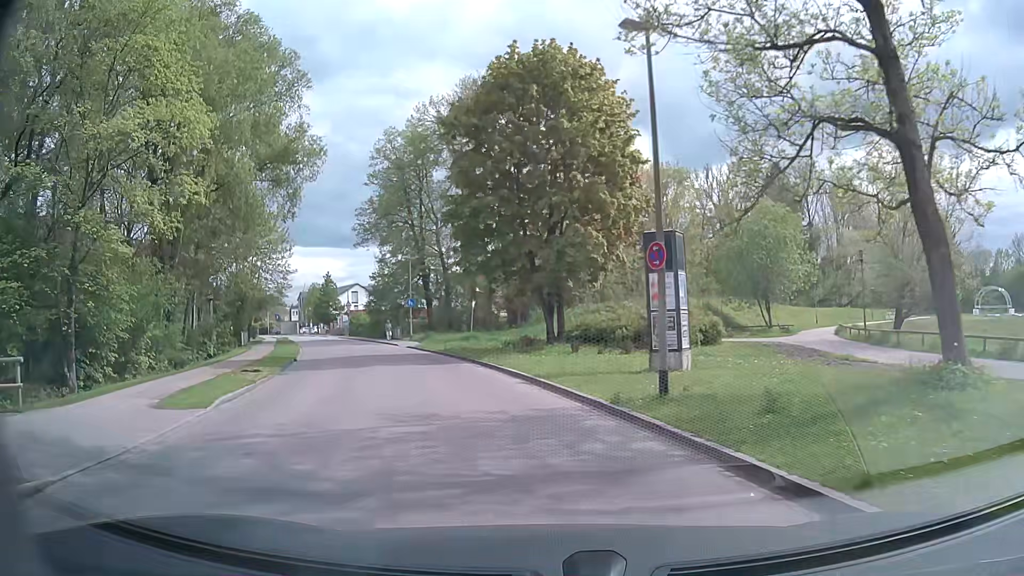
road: residential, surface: asphalt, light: Day
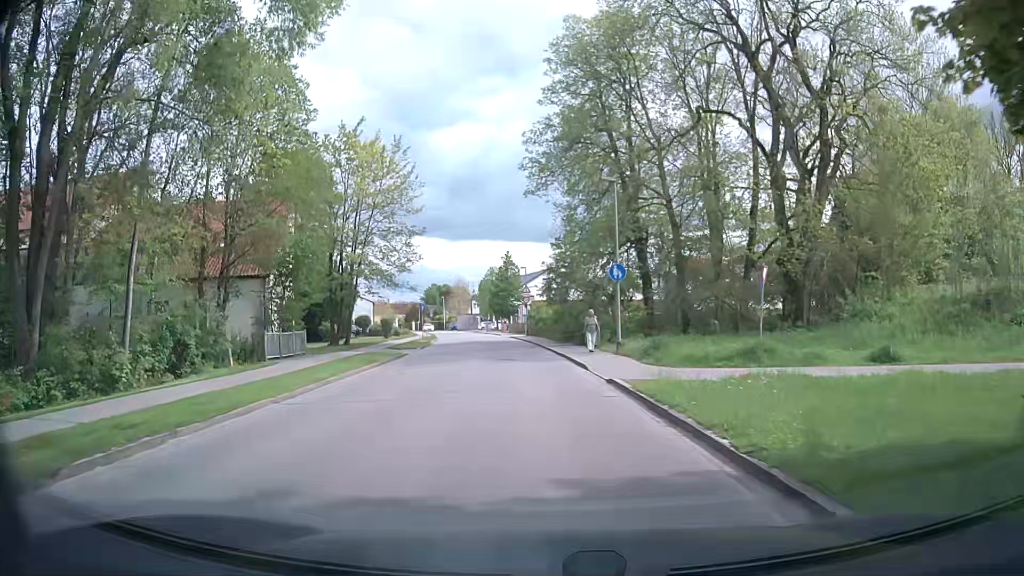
(-4.8, +25.7) m; -17°
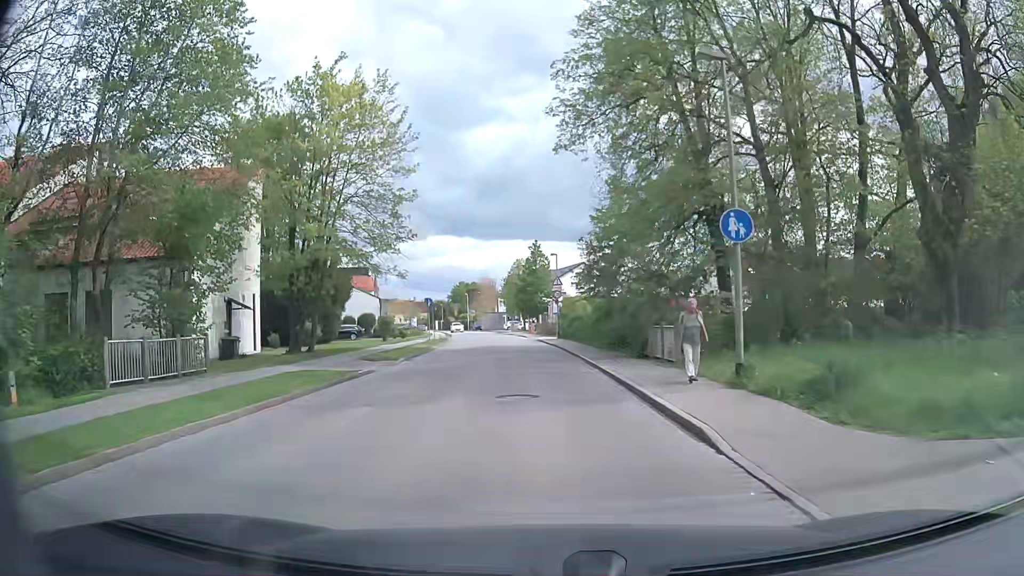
(-0.3, +11.6) m; -3°
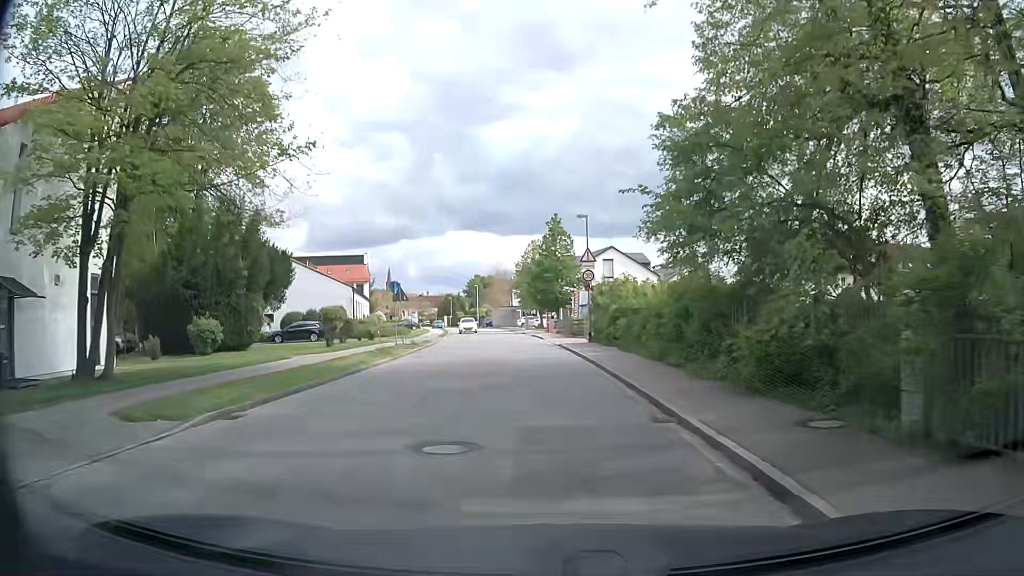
(-0.2, +16.5) m; -1°
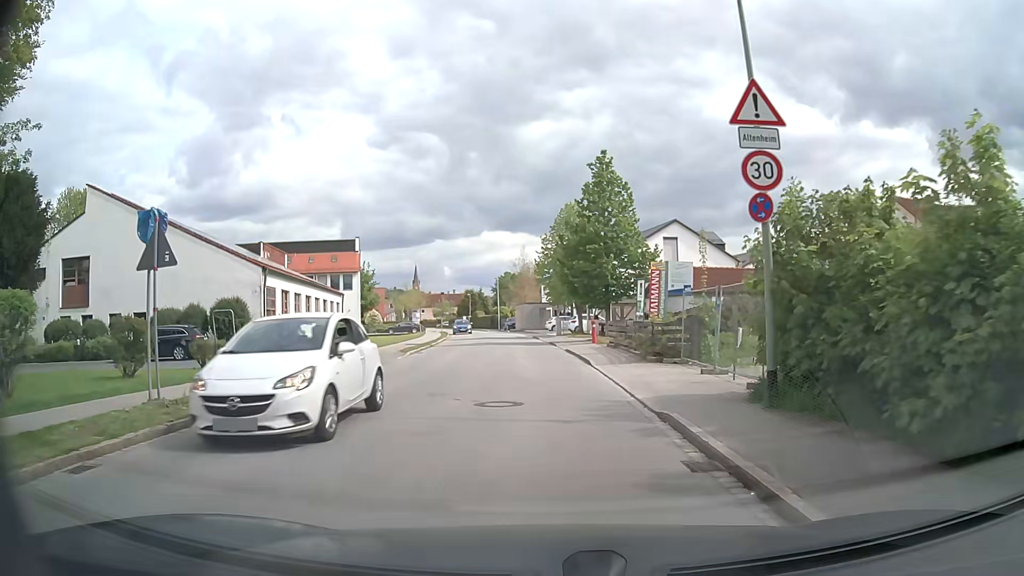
(-0.6, +23.2) m; -3°
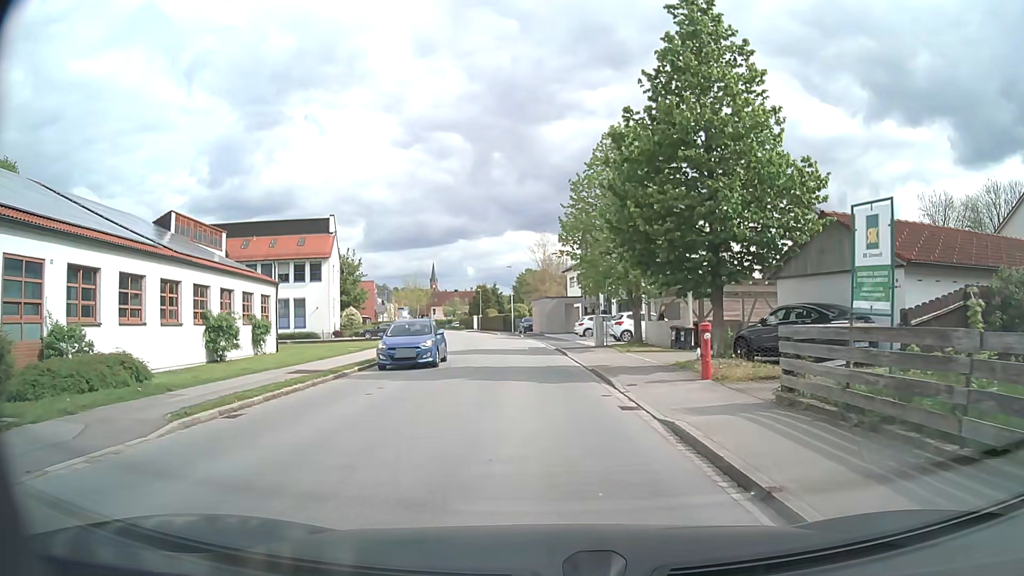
(-0.6, +20.2) m; -3°
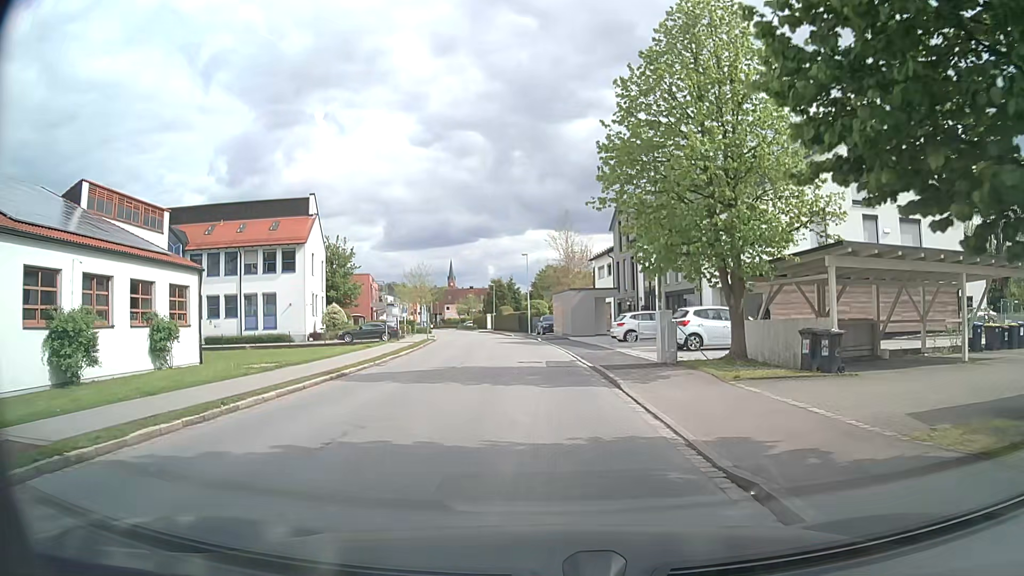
(-0.1, +12.4) m; -1°
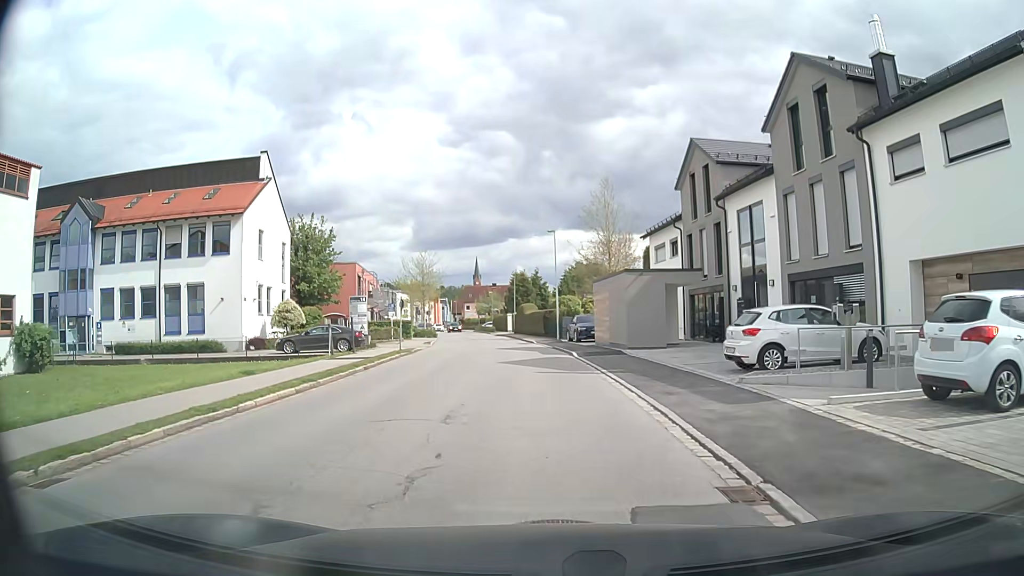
(-0.4, +16.6) m; -2°
(0, +10) (-1, +20) (-1, +30) (-3, +40) (-4, +50) (-5, +60) (-7, +70) (-9, +79) (-11, +89) (-13, +99) m
